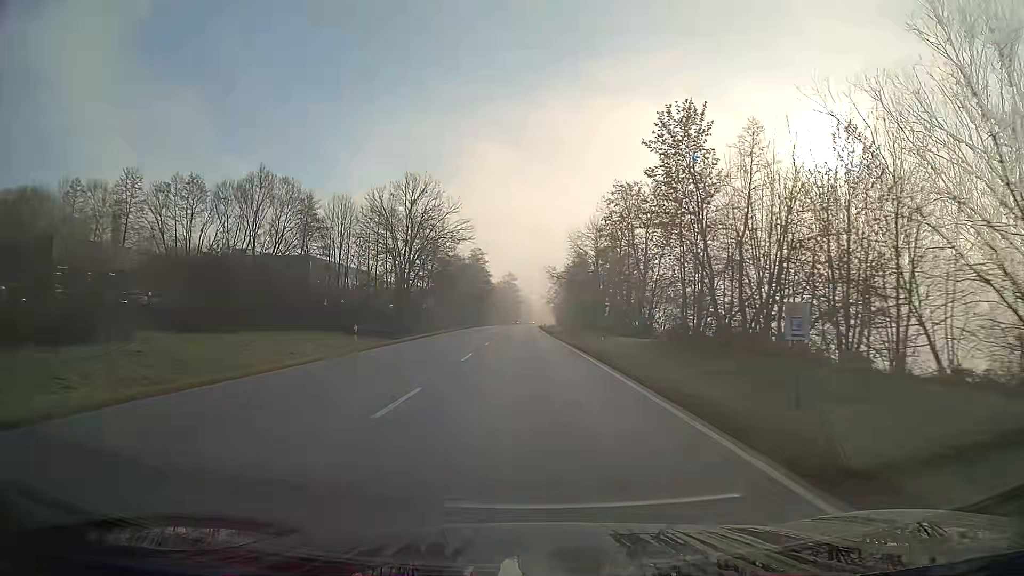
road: primary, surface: asphalt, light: Day
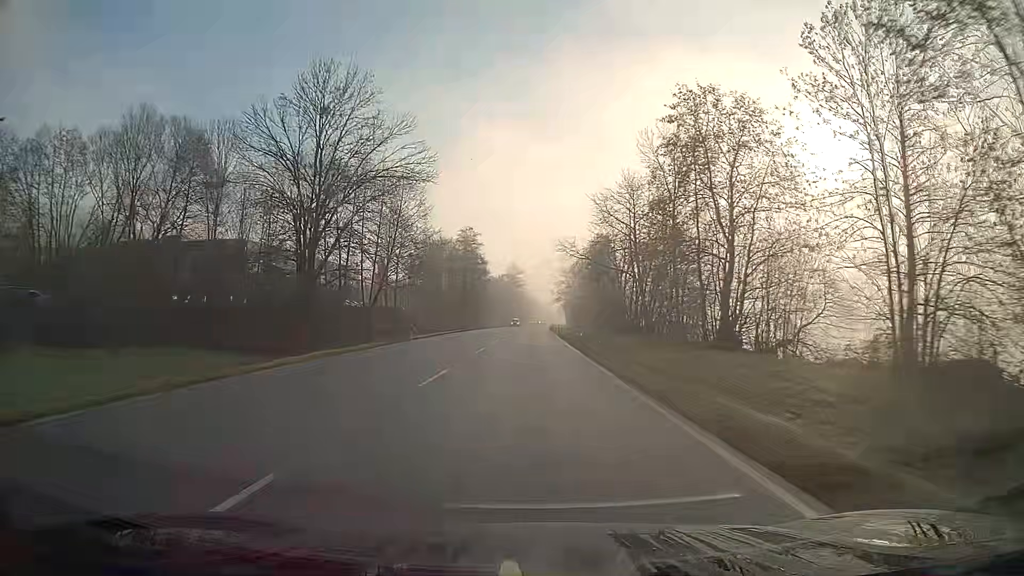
(-0.2, +31.6) m; 0°
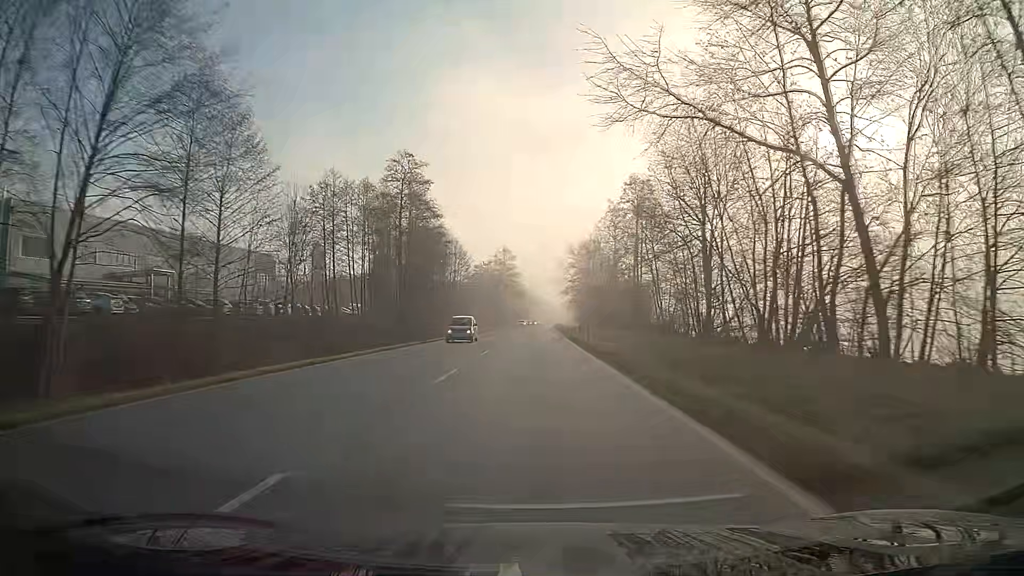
(0.0, +47.4) m; 0°
(0, +10) (0, +20) (0, +30) (0, +40) (0, +50) (0, +60) (+1, +70) (+1, +80) (+1, +90) (+1, +100) m
